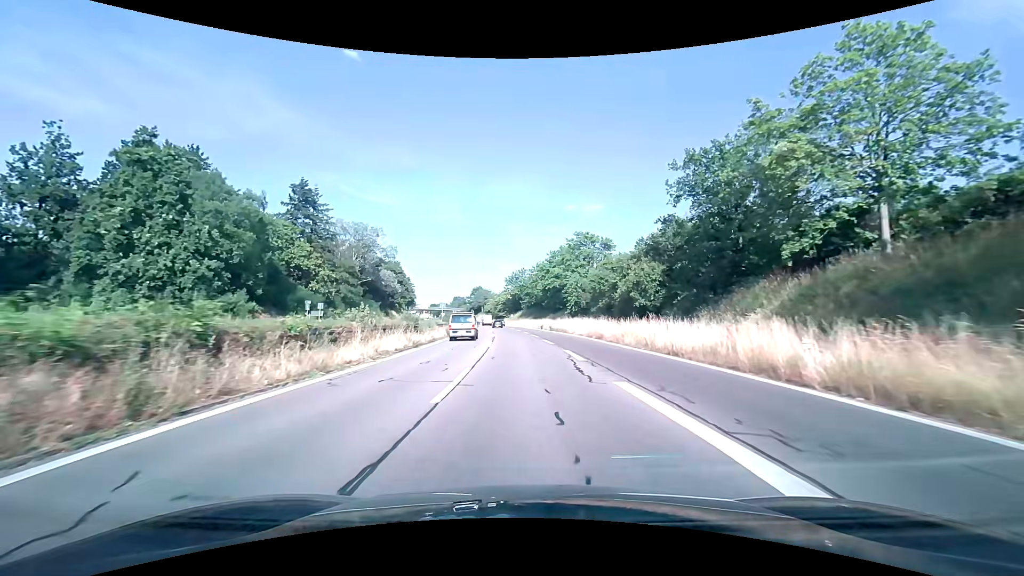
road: trunk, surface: asphalt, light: Day
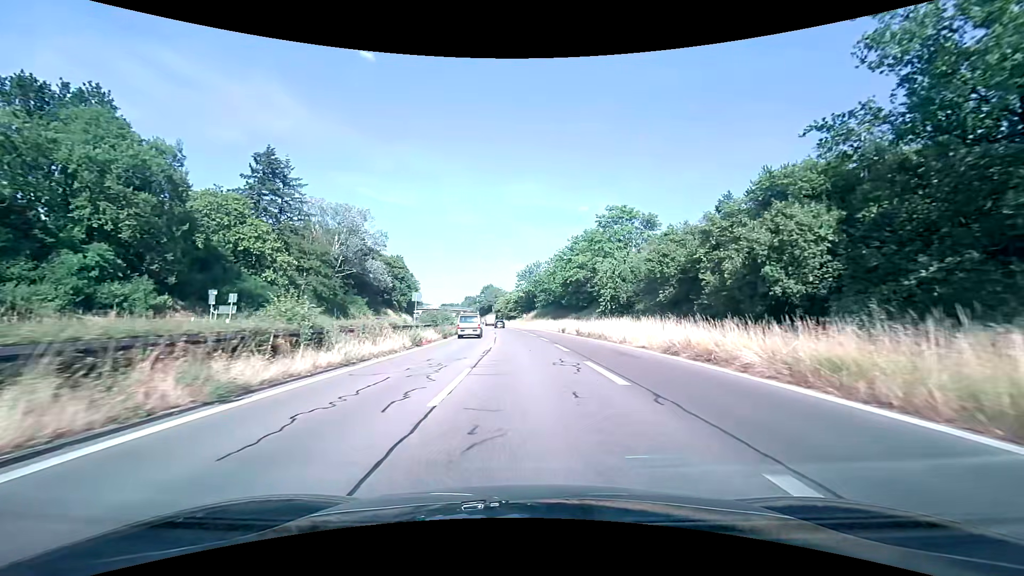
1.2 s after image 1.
(-0.2, +18.4) m; -1°
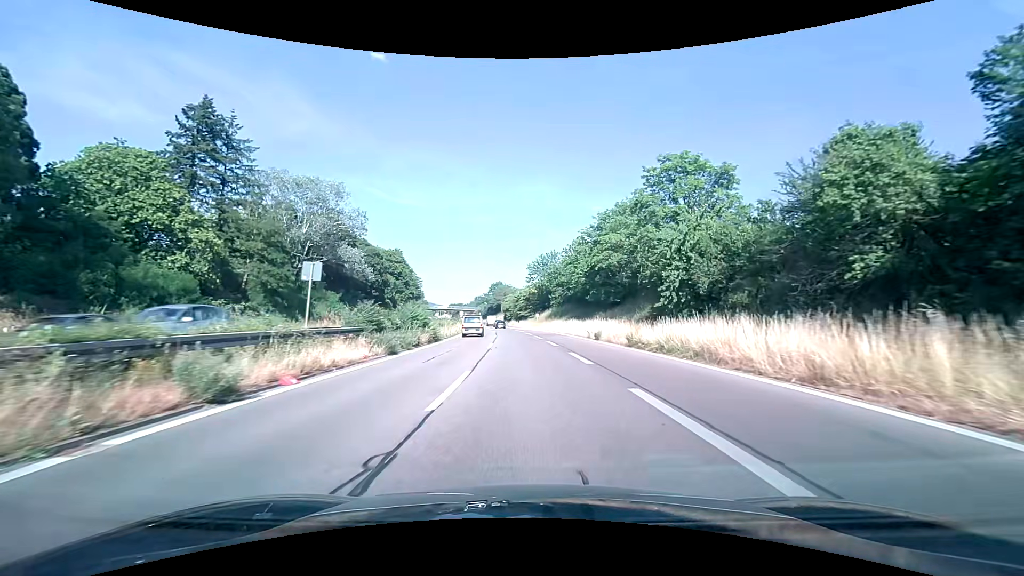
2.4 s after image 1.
(-0.2, +18.4) m; -1°
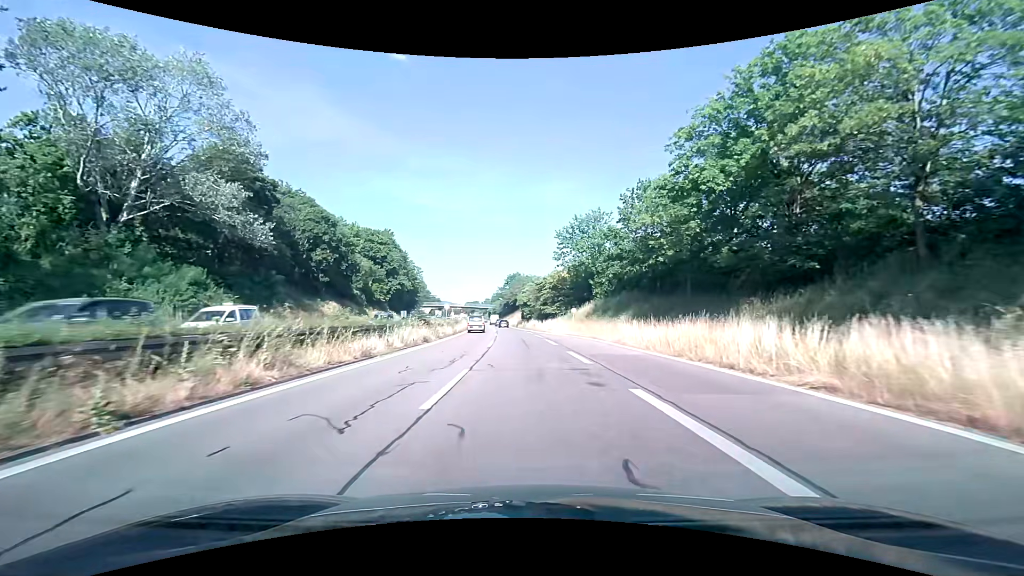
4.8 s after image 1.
(-0.8, +35.9) m; -2°
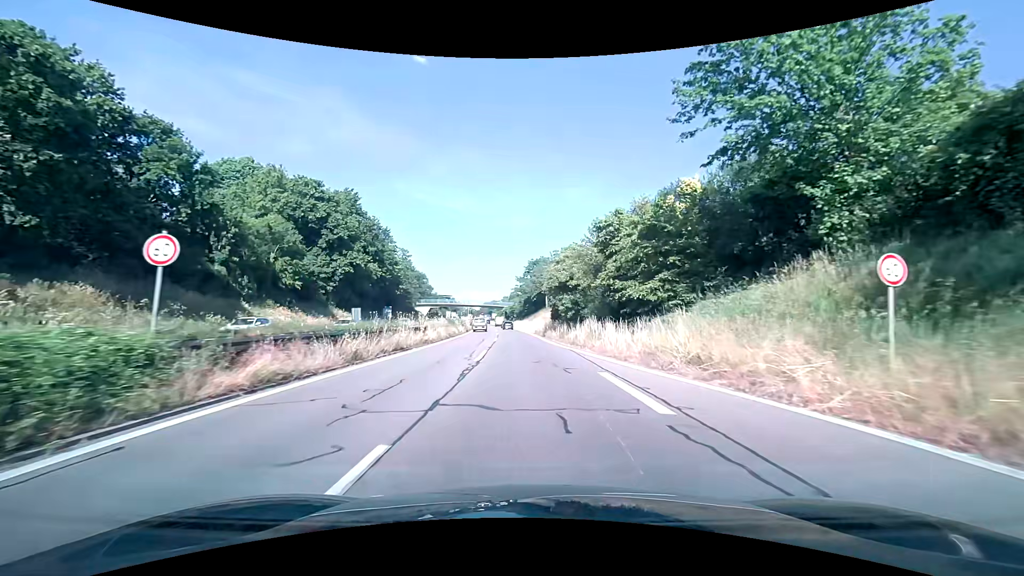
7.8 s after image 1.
(-1.2, +44.3) m; -3°
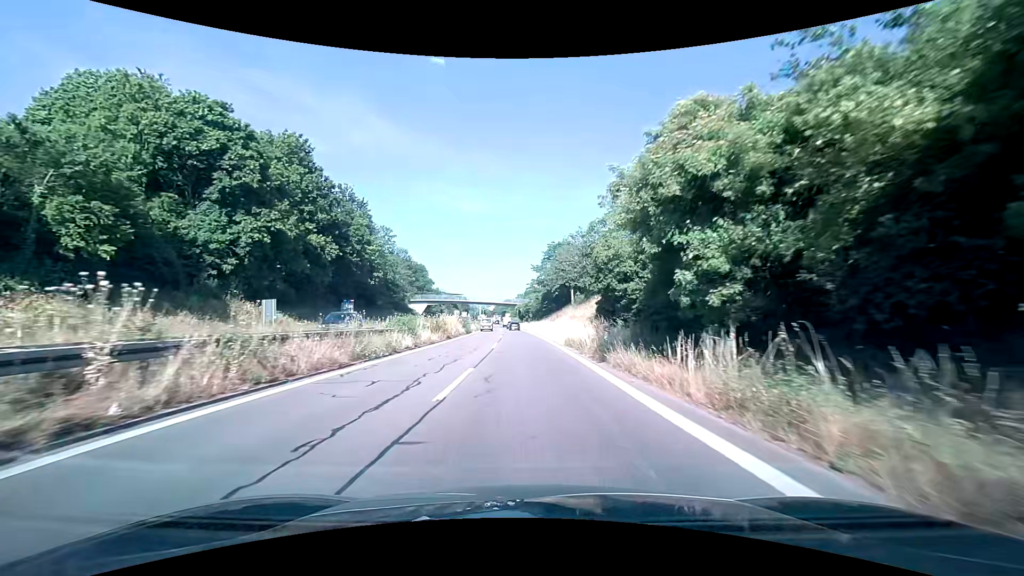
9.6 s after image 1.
(-0.3, +26.8) m; -1°
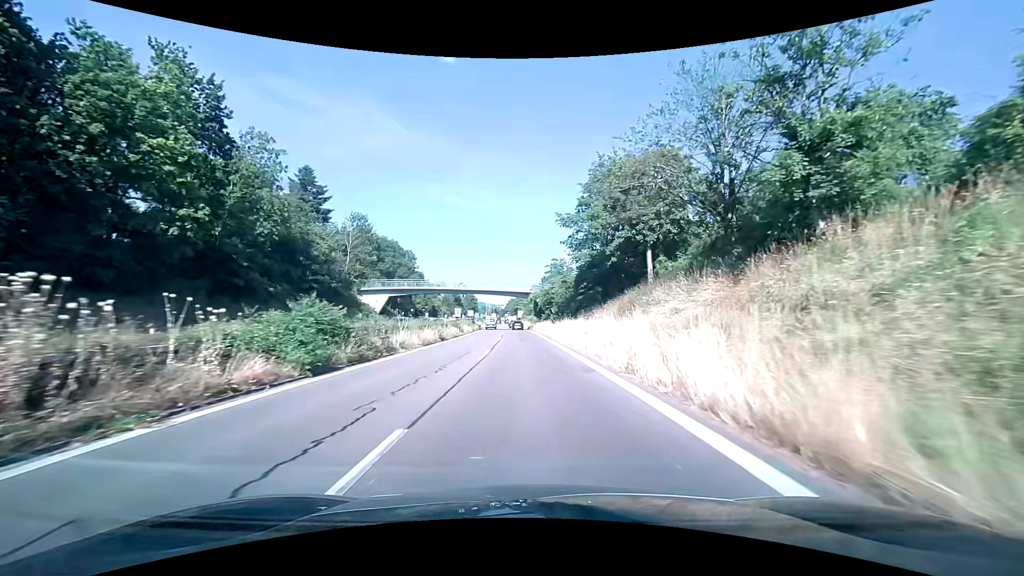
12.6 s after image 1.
(-1.0, +44.4) m; -2°
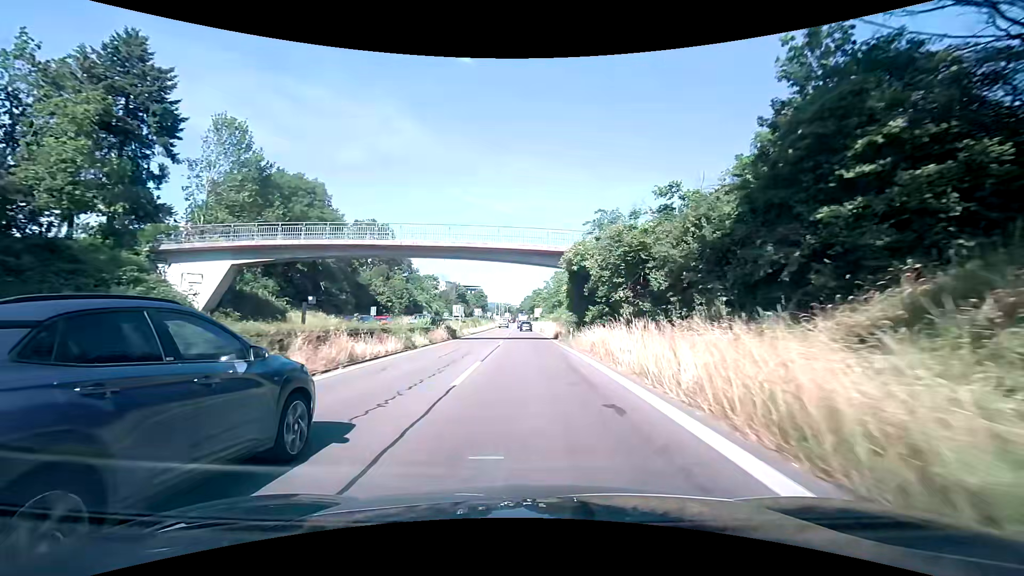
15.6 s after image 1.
(-0.6, +43.6) m; -2°
(0, +10) (0, +20) (0, +30) (0, +40) (0, +50) (0, +60) (0, +70) (0, +80) (0, +90) (-1, +100) m
